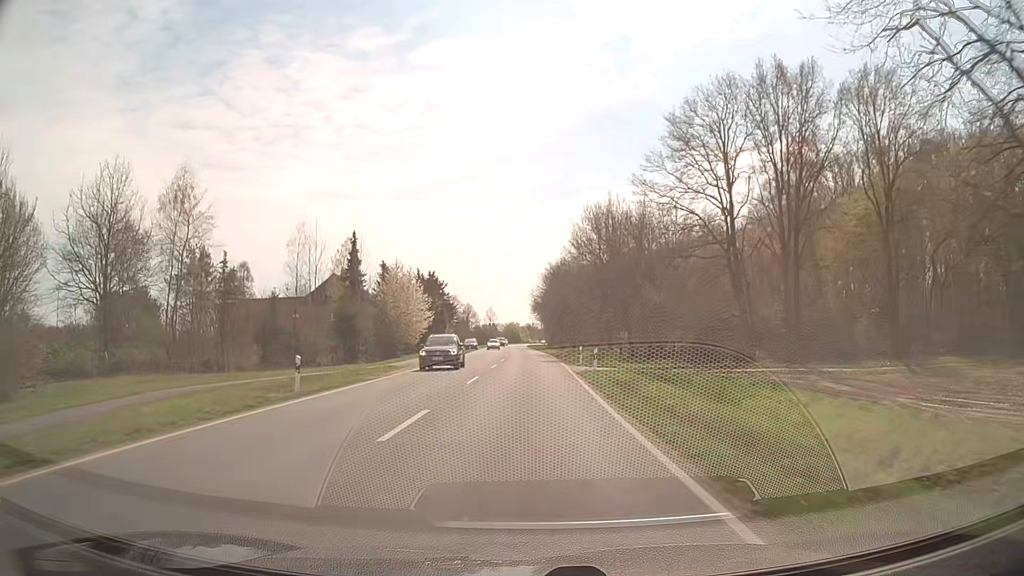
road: secondary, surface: asphalt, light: Day
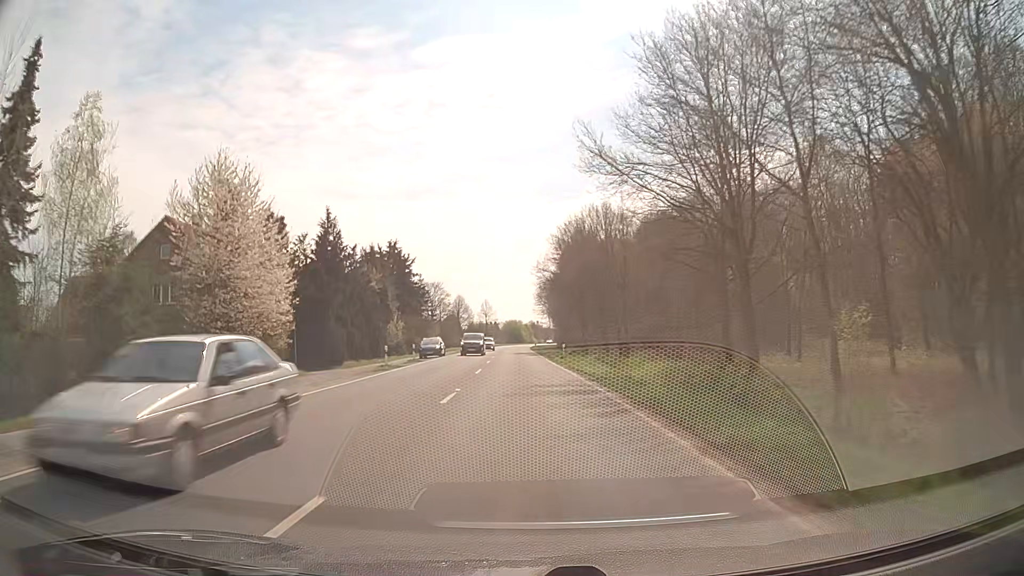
(0.0, +42.6) m; 0°
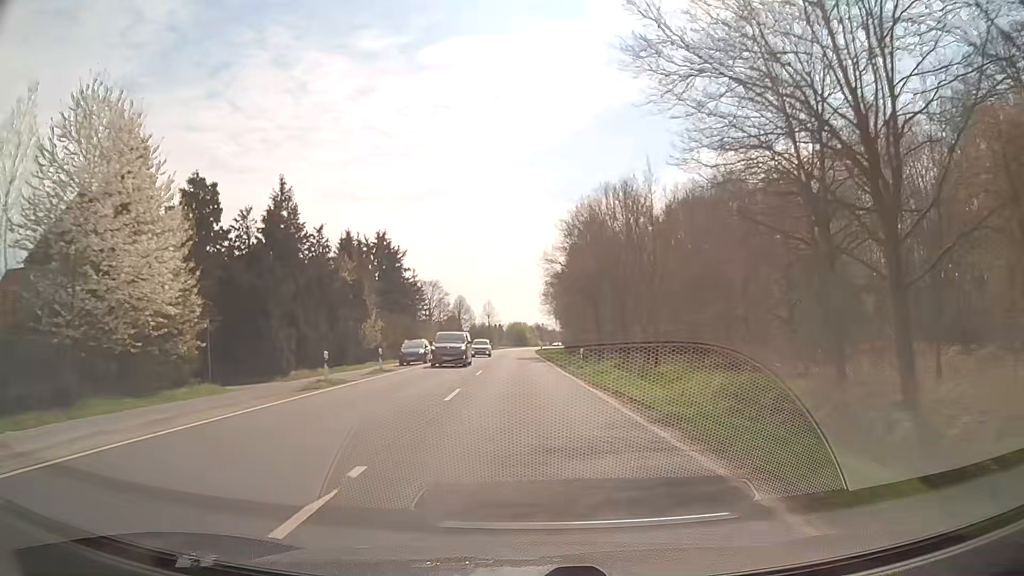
(0.0, +10.7) m; 0°
(0, +10) (0, +20) (0, +30) (-1, +40) (-1, +50) (-1, +60) (-1, +70) (-2, +80) (-2, +90) (-2, +100) m
